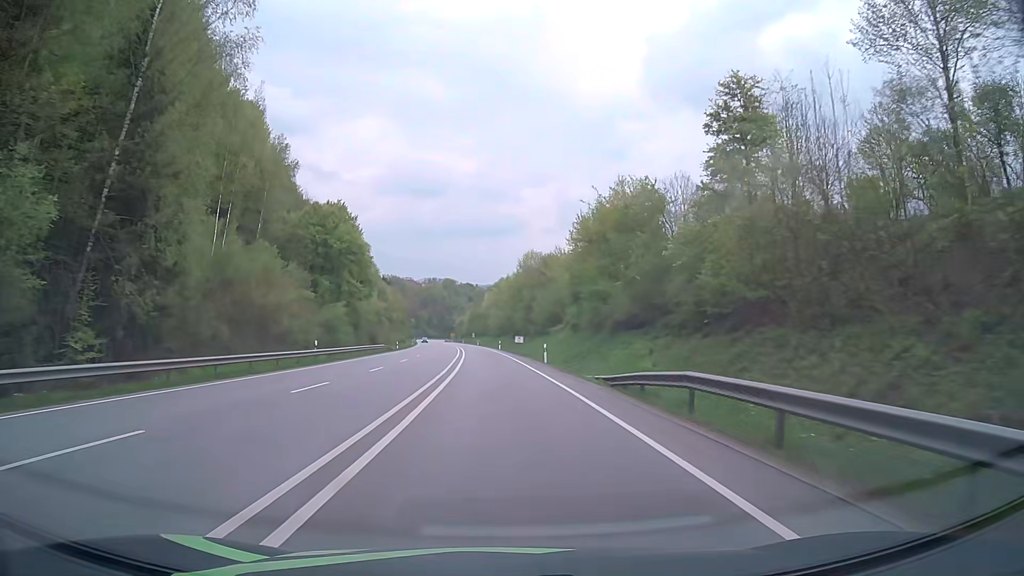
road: primary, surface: asphalt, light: Day
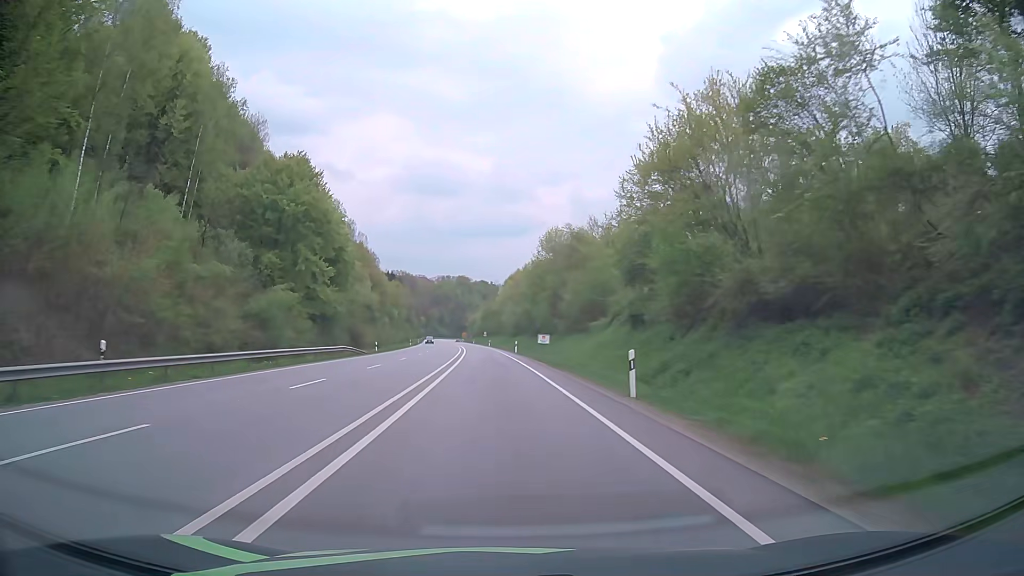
(-0.1, +23.6) m; -1°
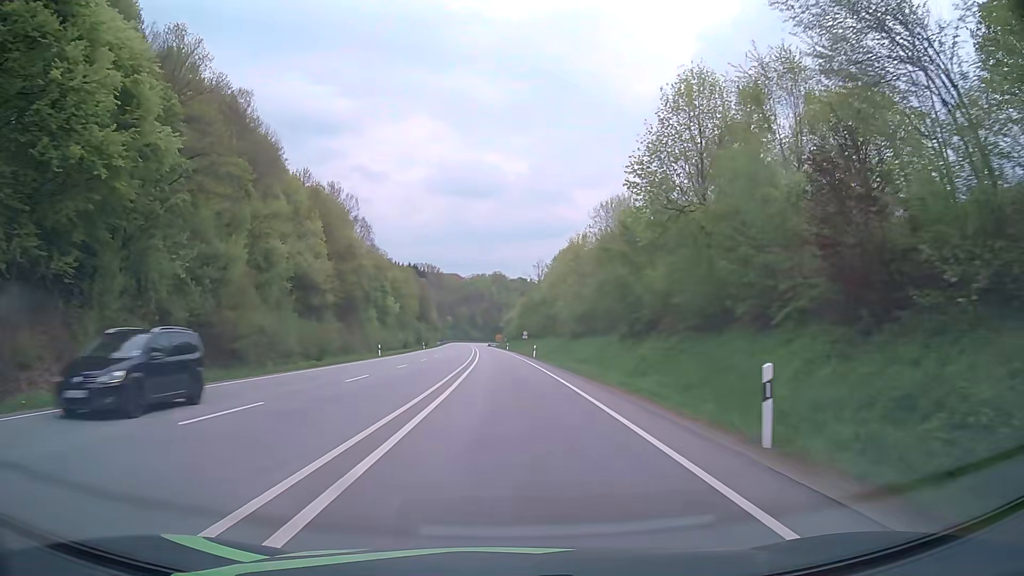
(-1.6, +56.2) m; -3°
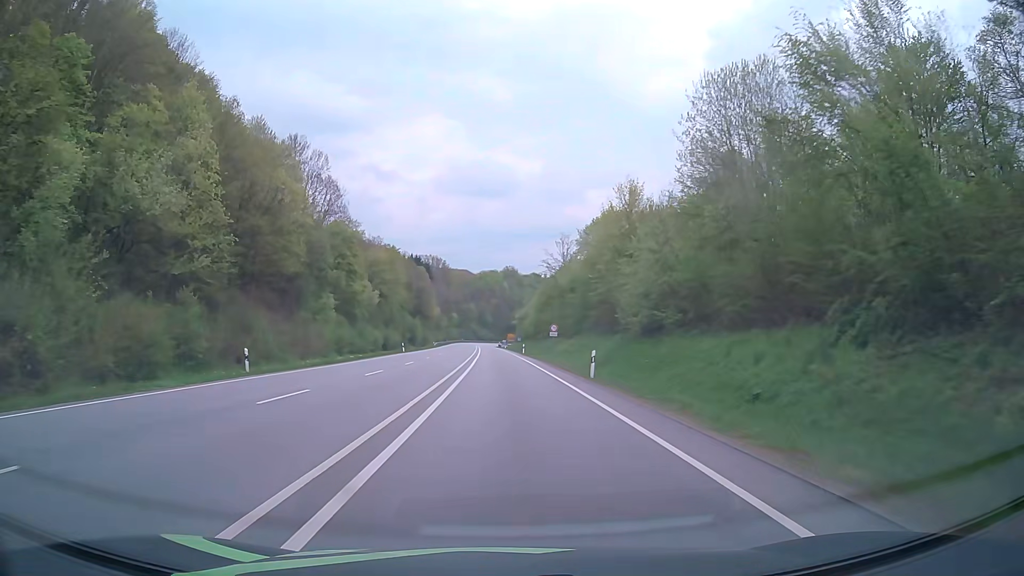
(-0.4, +32.8) m; -1°
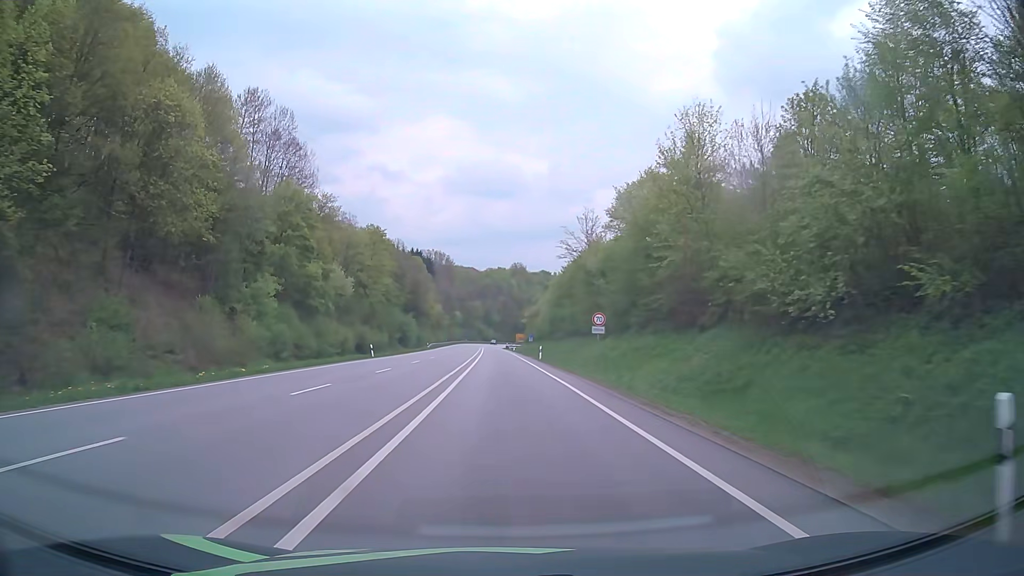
(-0.1, +21.7) m; -1°
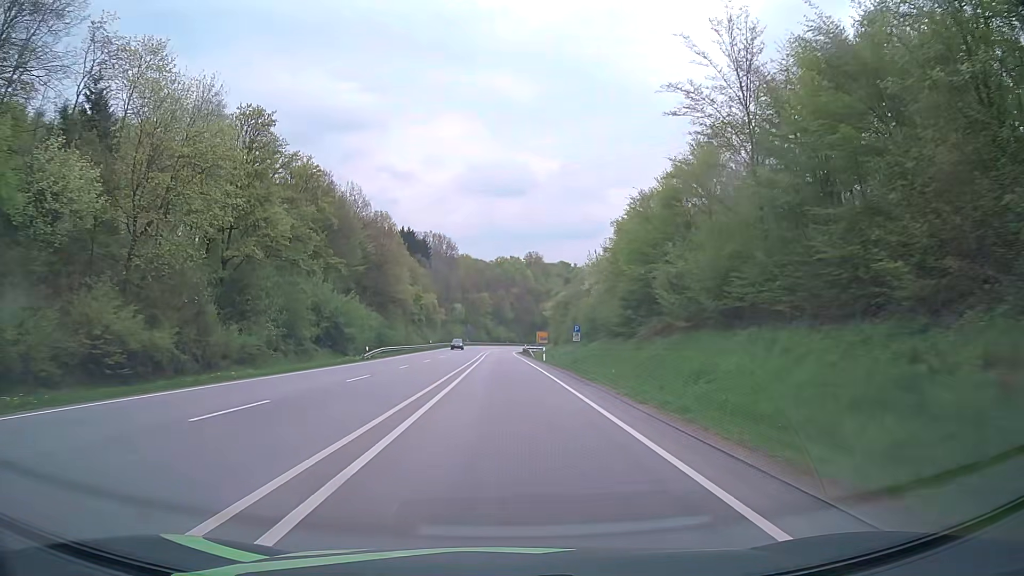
(-0.7, +54.1) m; -1°
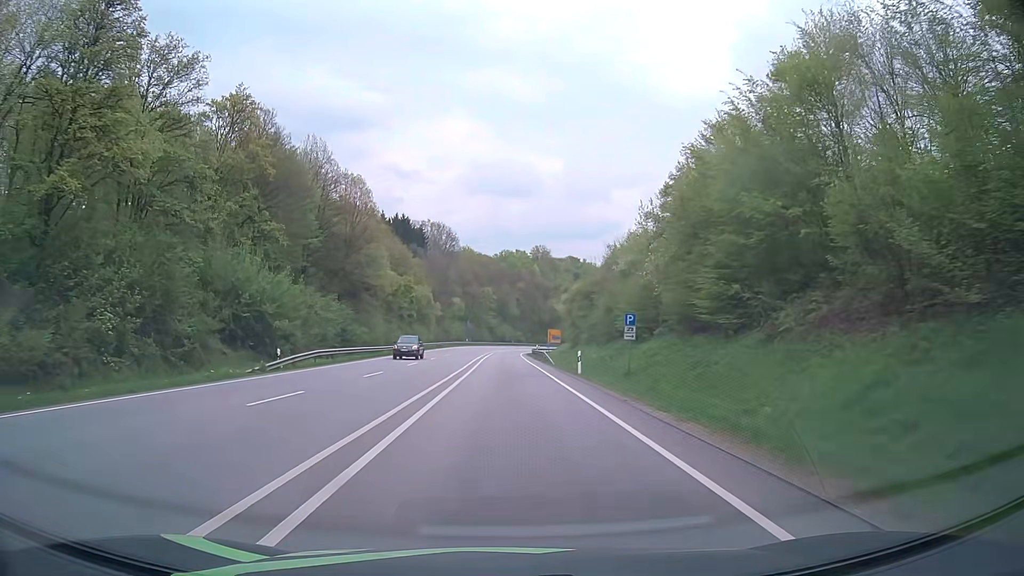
(-0.1, +21.6) m; 0°
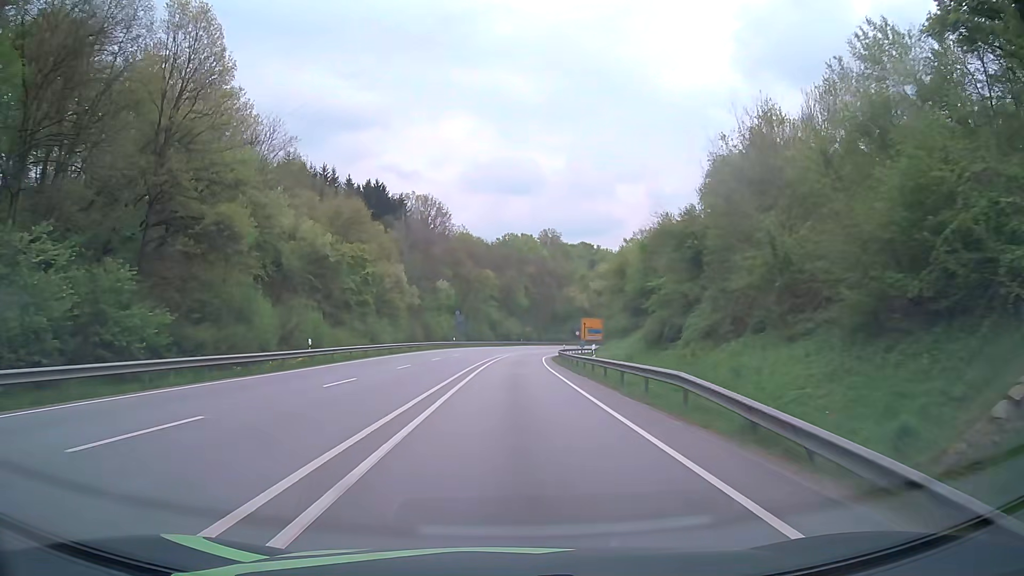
(-0.2, +43.1) m; 0°
(0, +10) (0, +20) (0, +30) (0, +40) (+1, +50) (+1, +60) (+2, +70) (+3, +80) (+5, +90) (+6, +100) m
